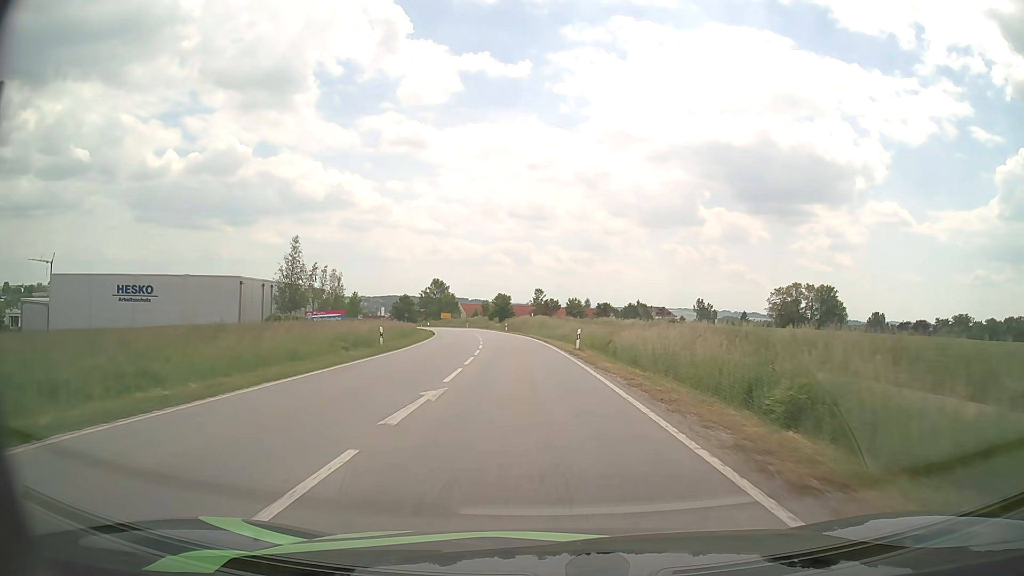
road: secondary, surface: asphalt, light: Day
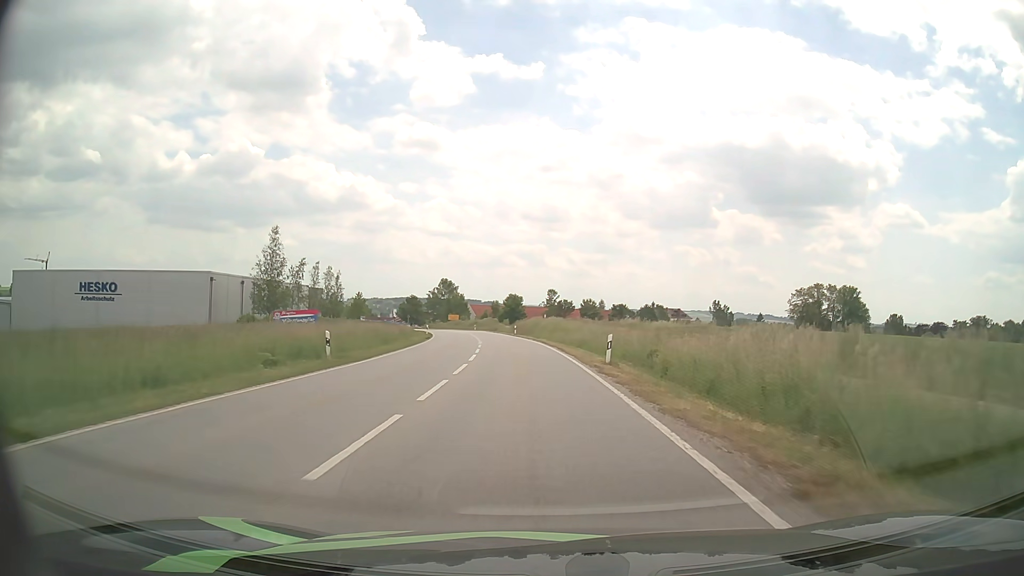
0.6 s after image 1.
(-0.1, +9.3) m; -1°
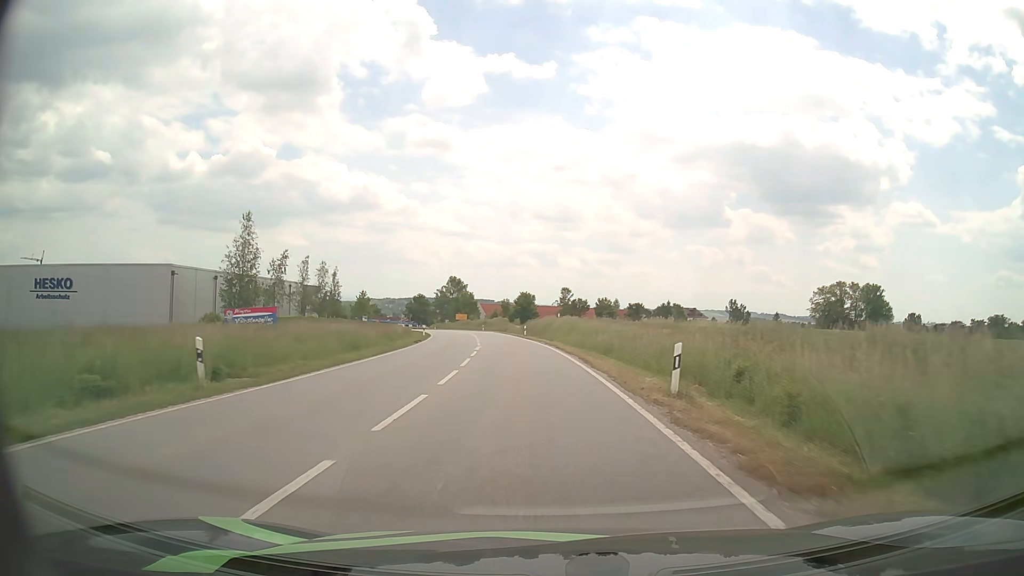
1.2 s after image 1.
(-0.1, +9.2) m; -1°
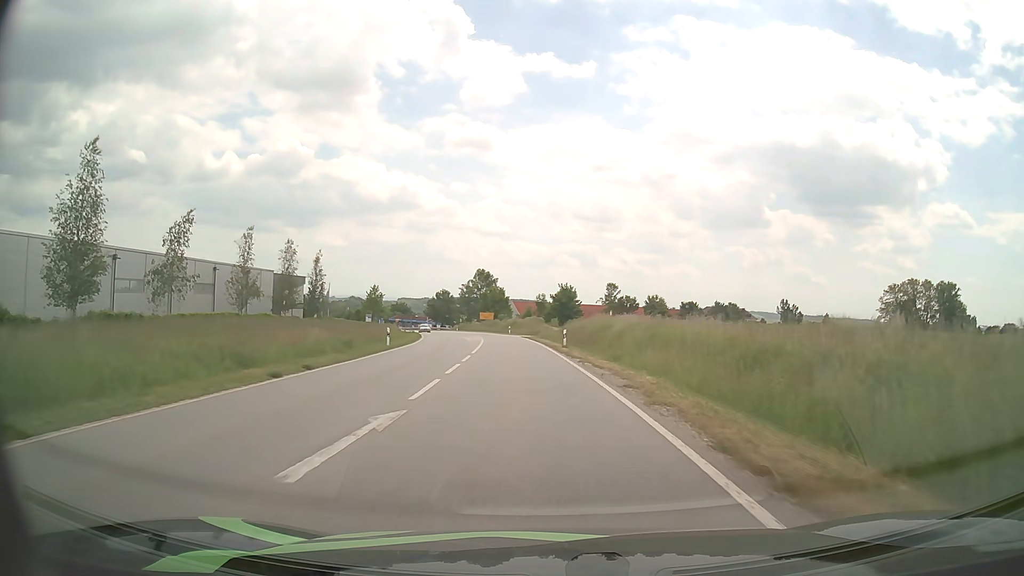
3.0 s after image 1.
(-0.8, +26.7) m; -3°
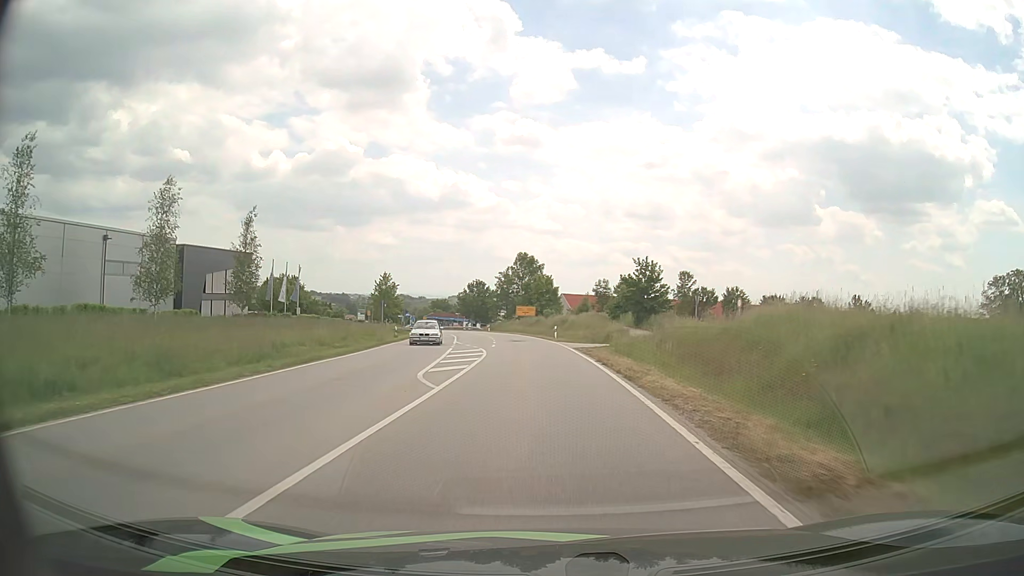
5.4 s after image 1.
(-1.3, +34.0) m; -4°
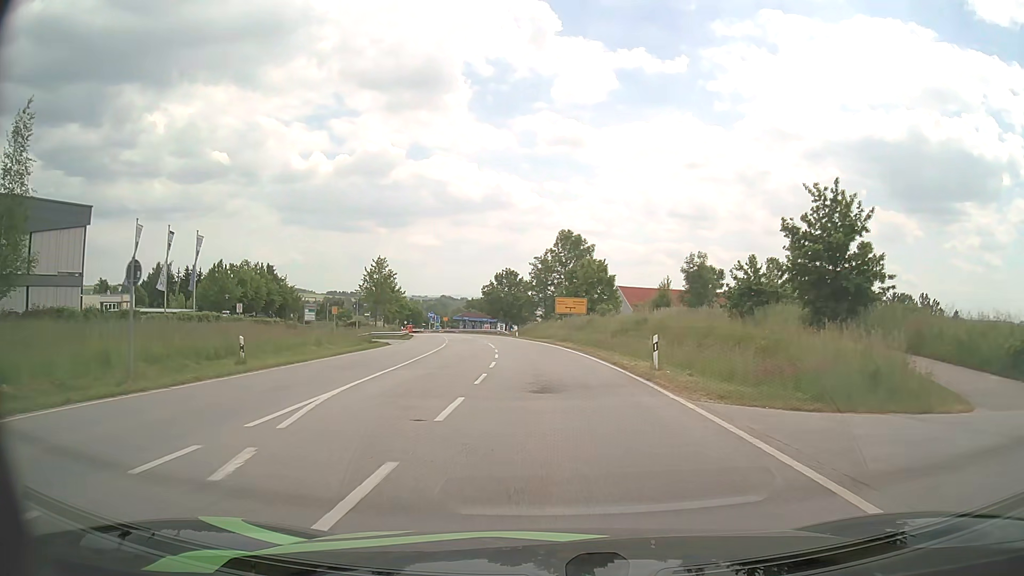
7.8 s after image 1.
(-1.0, +32.5) m; -4°
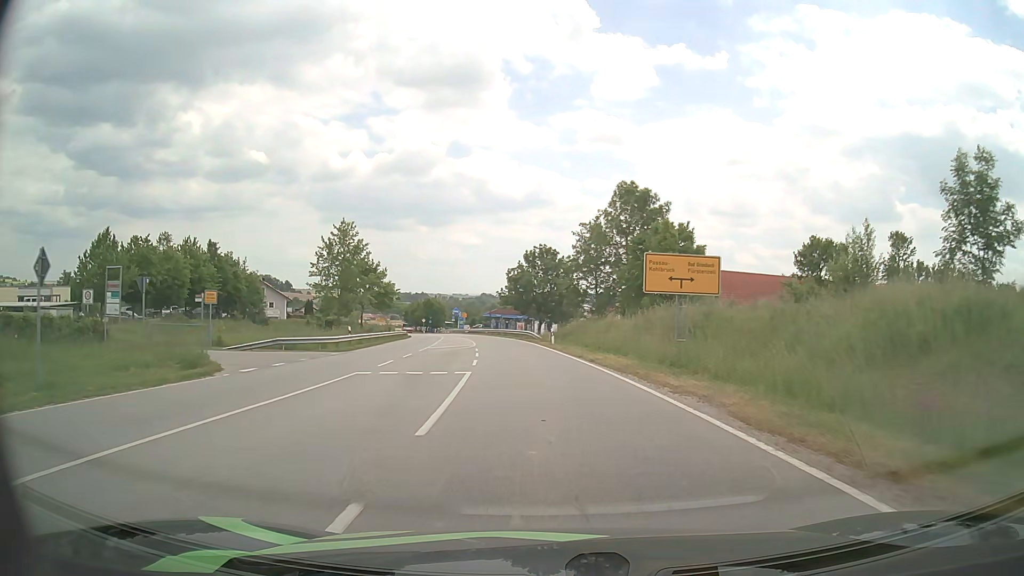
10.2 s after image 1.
(-0.9, +31.2) m; -4°
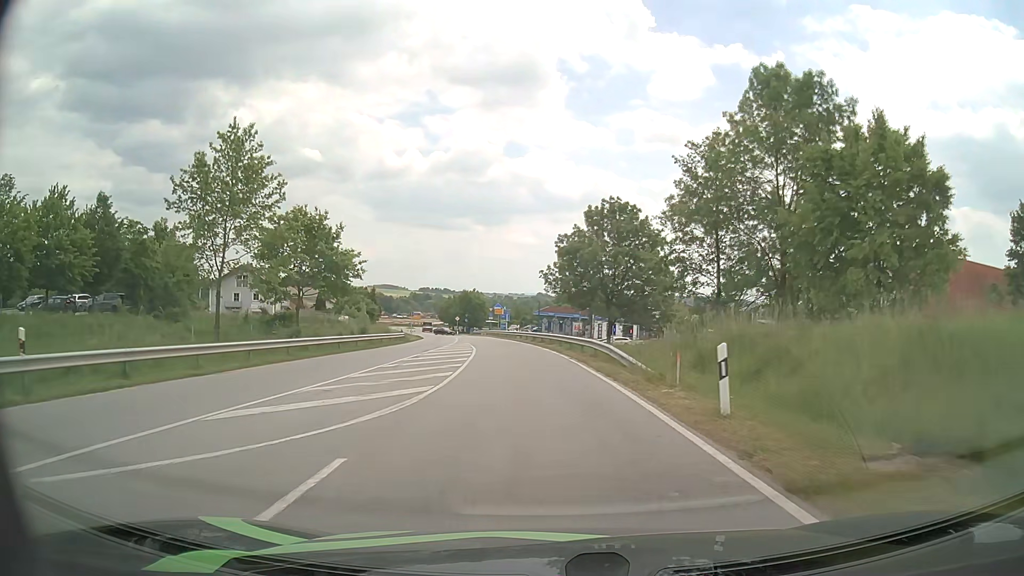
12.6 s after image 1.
(-1.1, +30.5) m; -5°
(0, +10) (-1, +20) (-1, +30) (-2, +40) (-4, +50) (-5, +60) (-7, +70) (-9, +79) (-11, +89) (-13, +99) m
